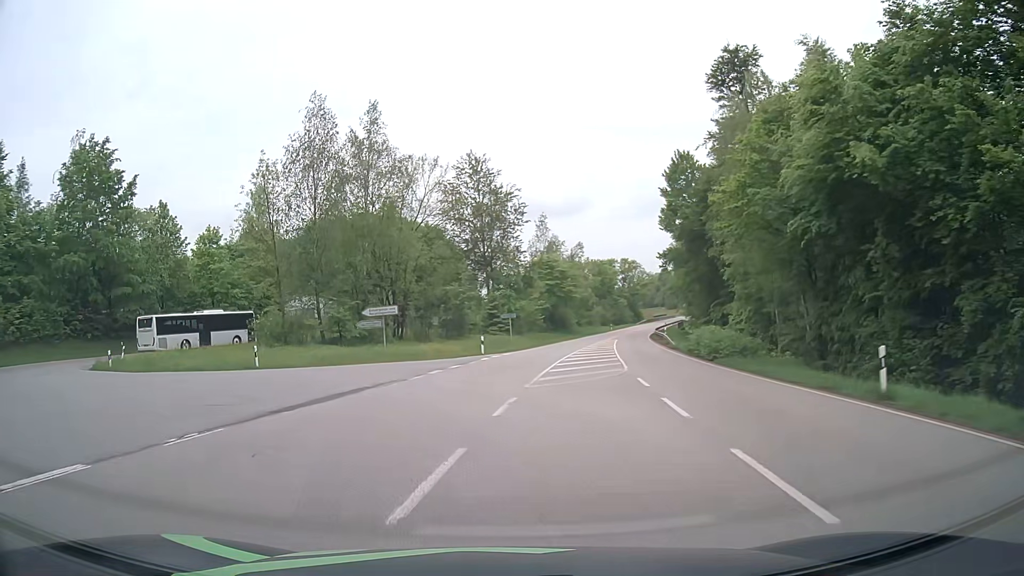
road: secondary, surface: asphalt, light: Day
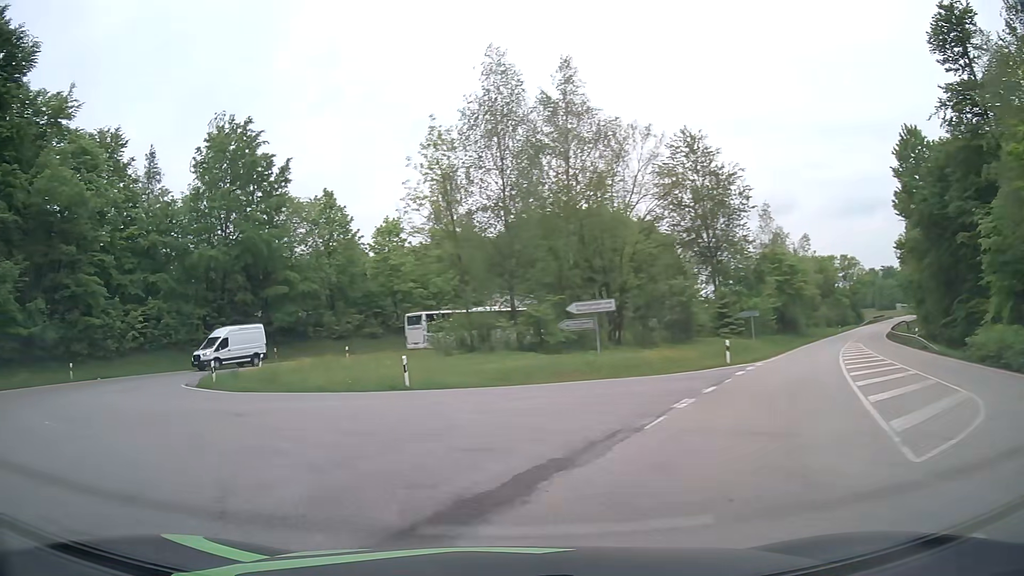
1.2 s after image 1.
(-1.2, +9.4) m; -19°
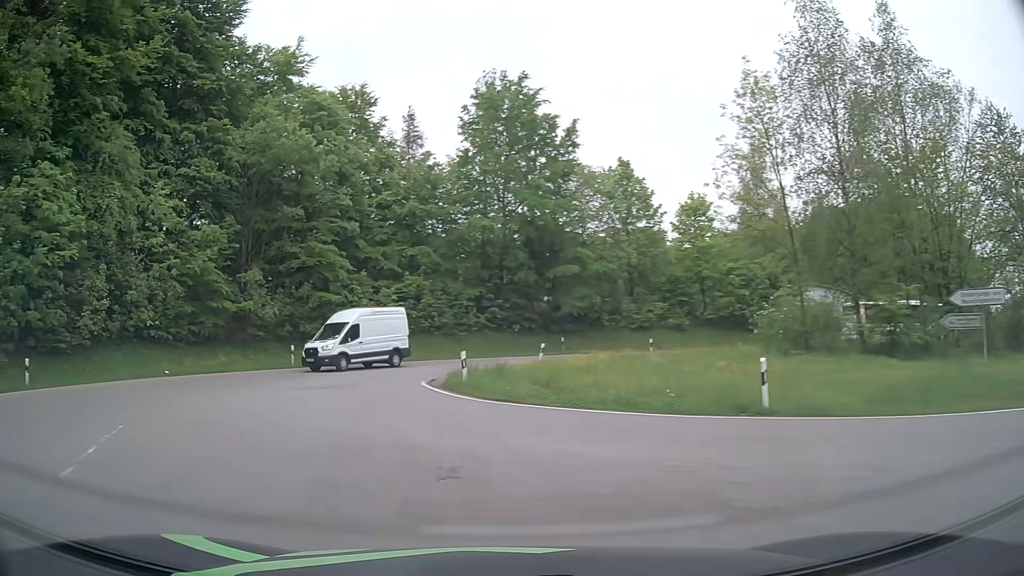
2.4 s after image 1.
(-1.6, +7.7) m; -25°
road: tertiary
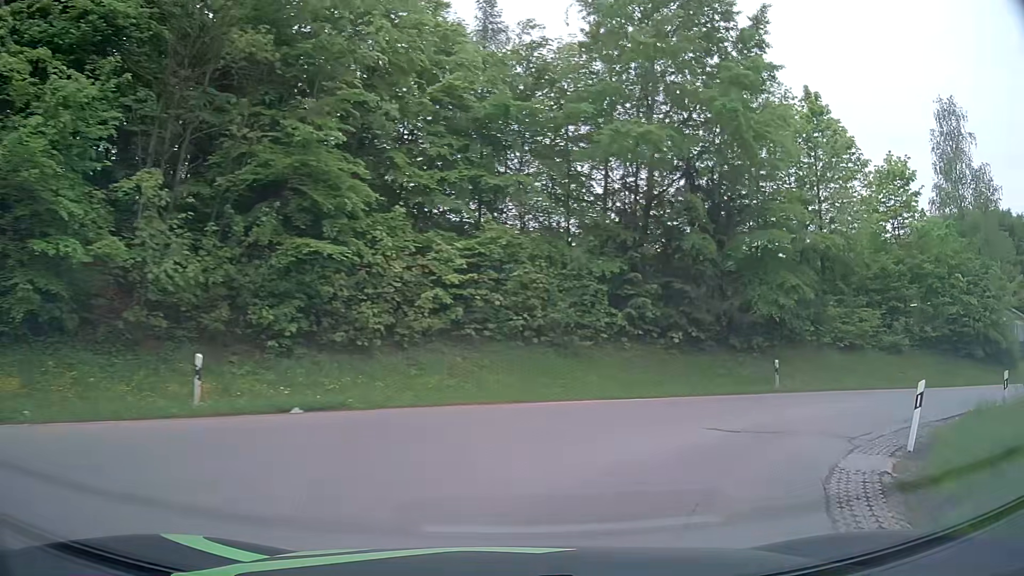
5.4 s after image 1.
(-4.7, +21.2) m; -4°
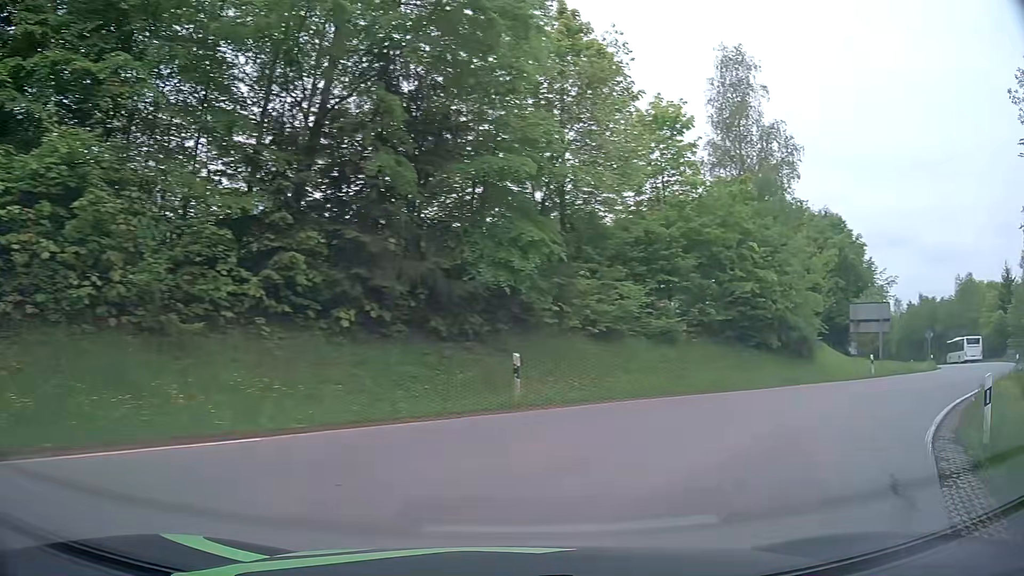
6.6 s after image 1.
(+1.9, +9.0) m; +26°
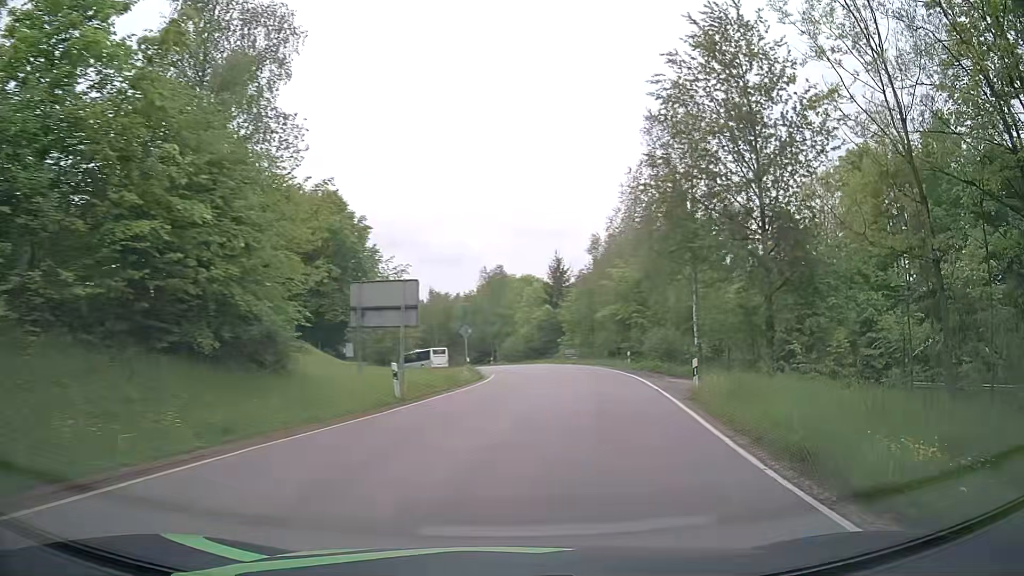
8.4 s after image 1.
(+6.0, +13.2) m; +44°
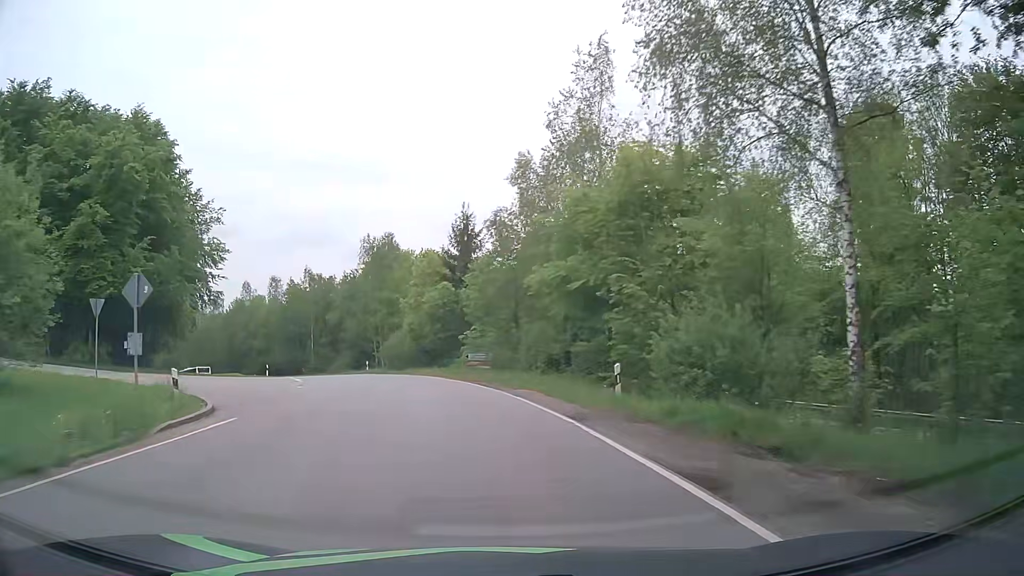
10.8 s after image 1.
(+3.8, +27.2) m; +8°
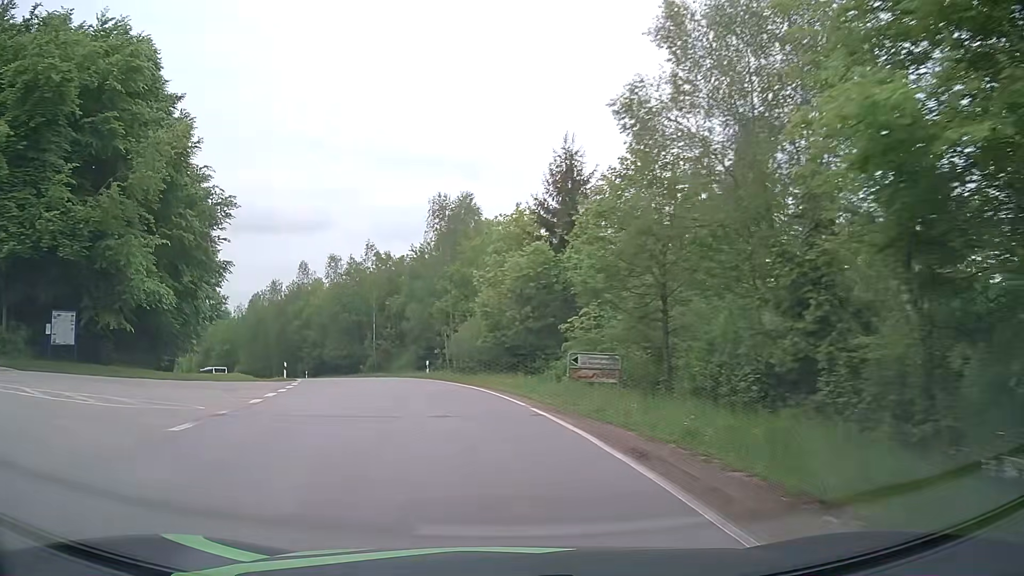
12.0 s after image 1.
(-1.0, +16.9) m; -7°
(0, +10) (-2, +20) (-4, +30) (-7, +39) (-11, +49) (-15, +58) (-20, +66) (-26, +74) (-32, +82) (-38, +90) m
